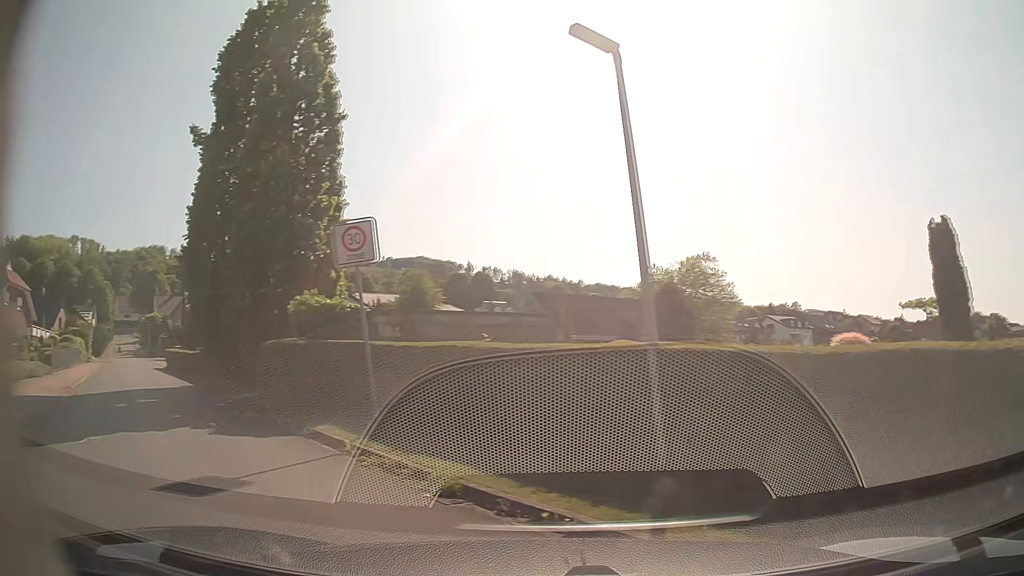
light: Day
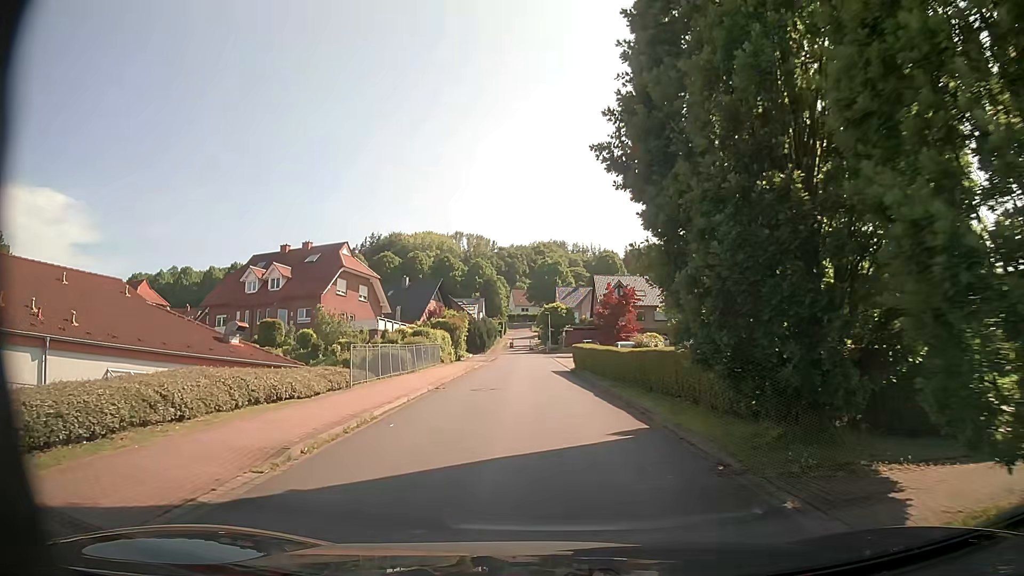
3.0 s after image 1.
(-6.9, +12.7) m; -35°
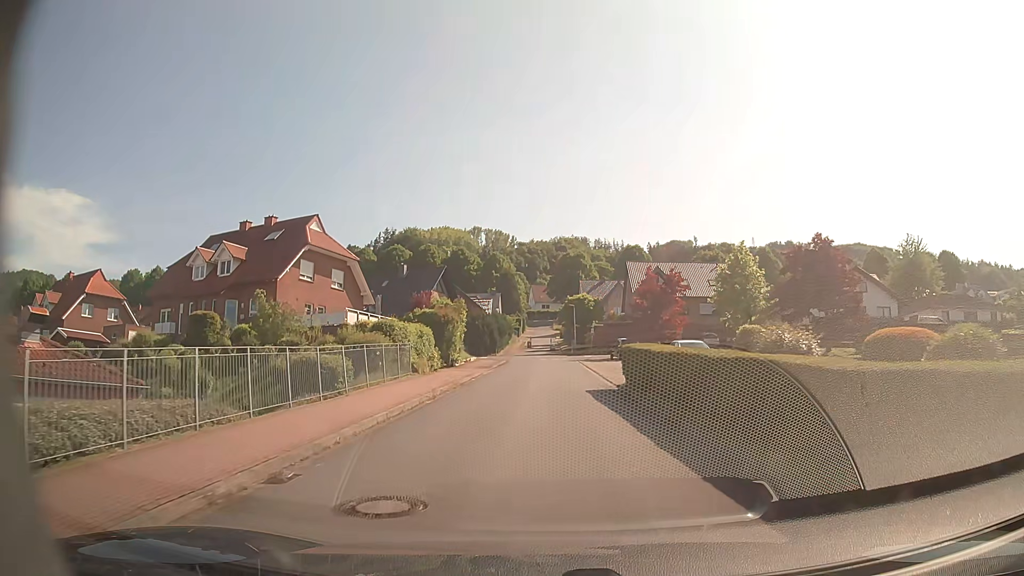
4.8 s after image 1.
(-0.2, +14.3) m; -2°
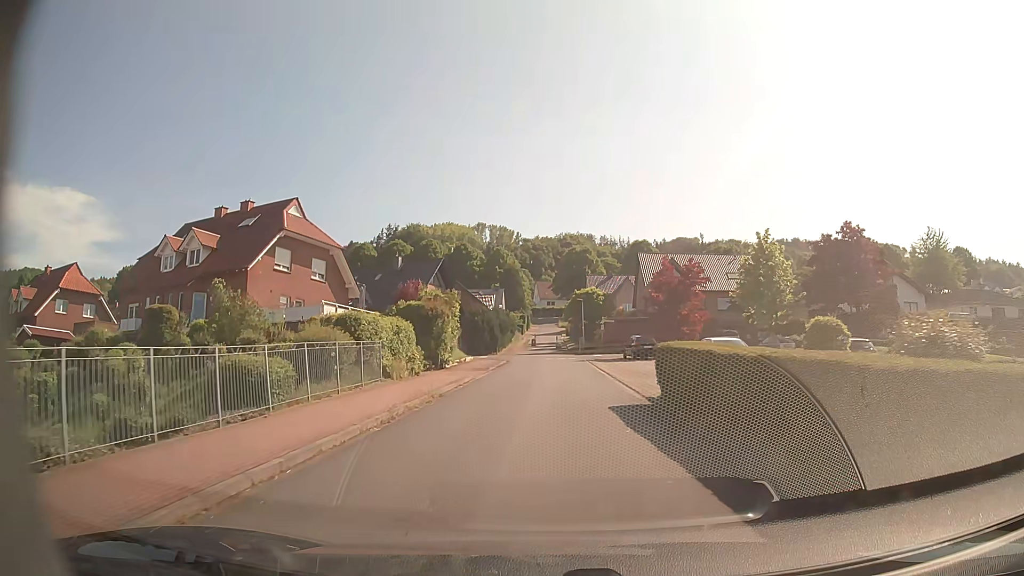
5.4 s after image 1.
(0.0, +5.5) m; 0°
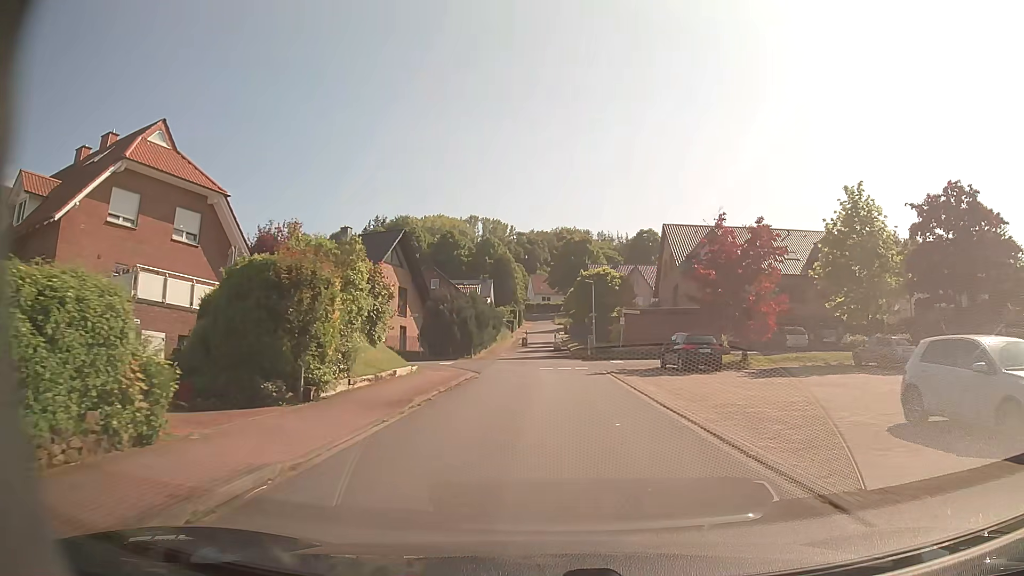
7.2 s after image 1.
(-0.2, +17.3) m; 0°
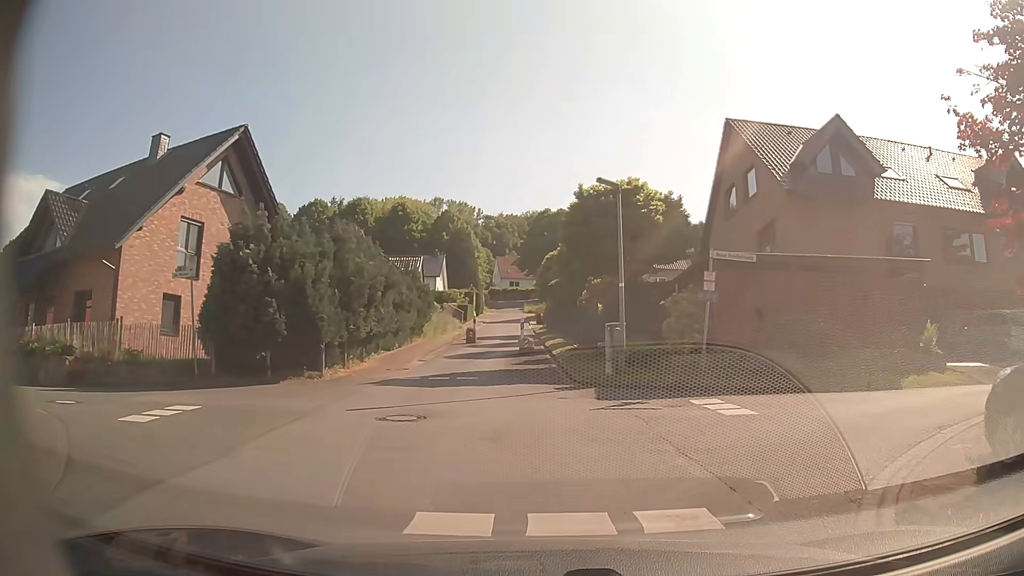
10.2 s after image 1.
(+0.5, +24.6) m; +3°
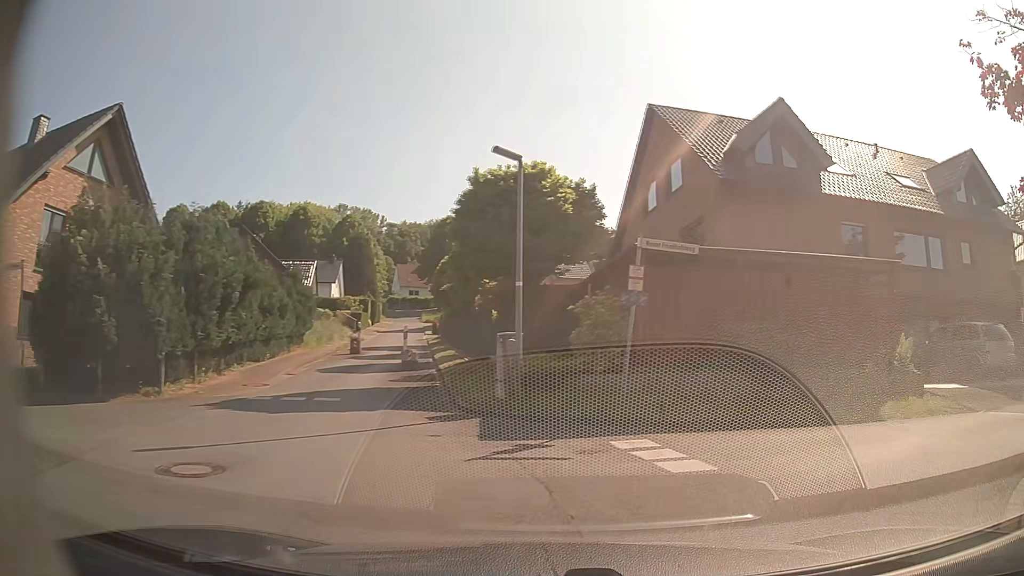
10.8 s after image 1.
(+0.2, +3.4) m; +8°
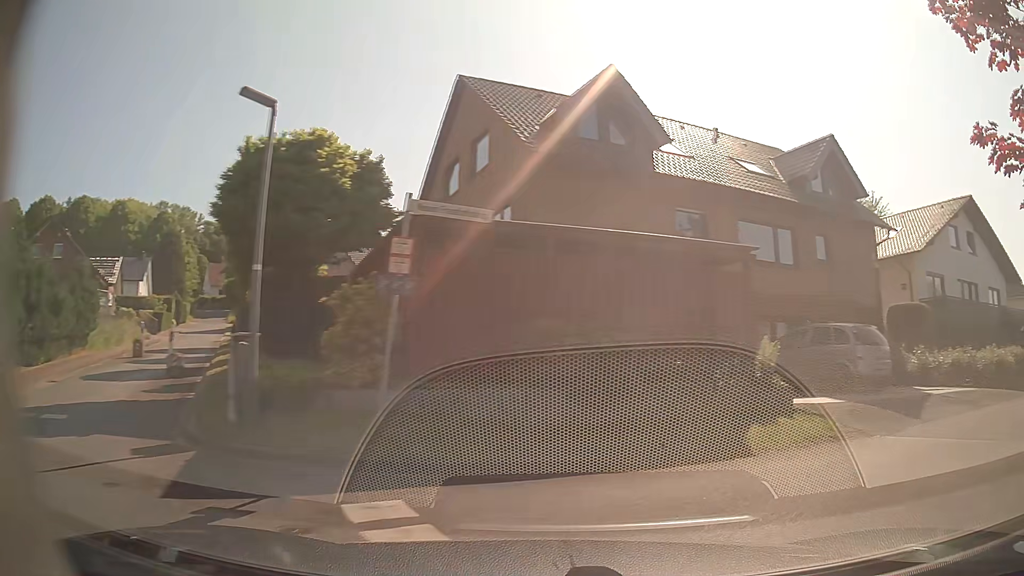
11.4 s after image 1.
(+0.4, +3.1) m; +17°
(+5, +8) (+13, +14) (+22, +19) (+31, +23) (+39, +28) (+48, +33) (+57, +38) (+65, +43) (+74, +48) (+83, +53) m
